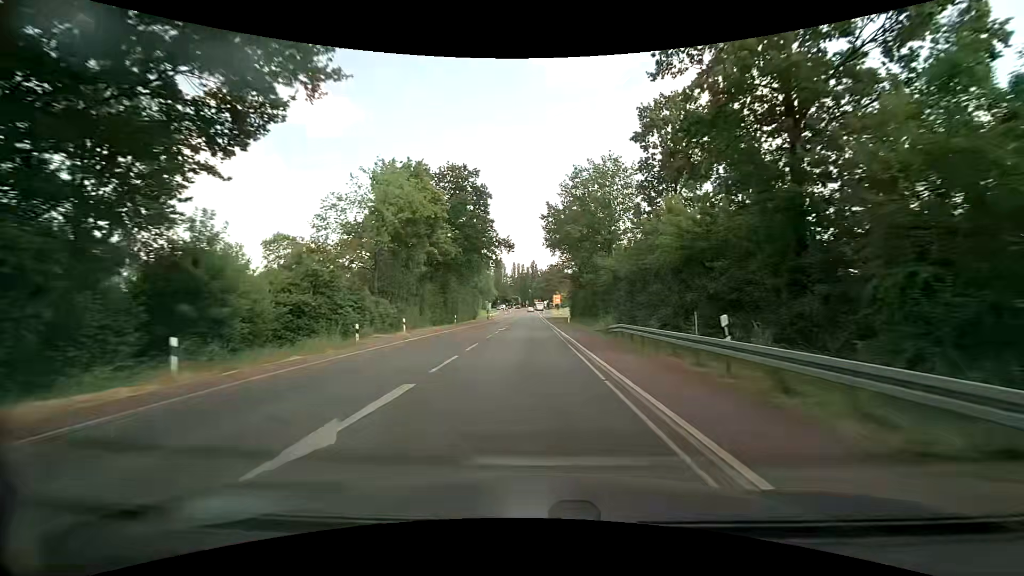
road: secondary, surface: asphalt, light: Day
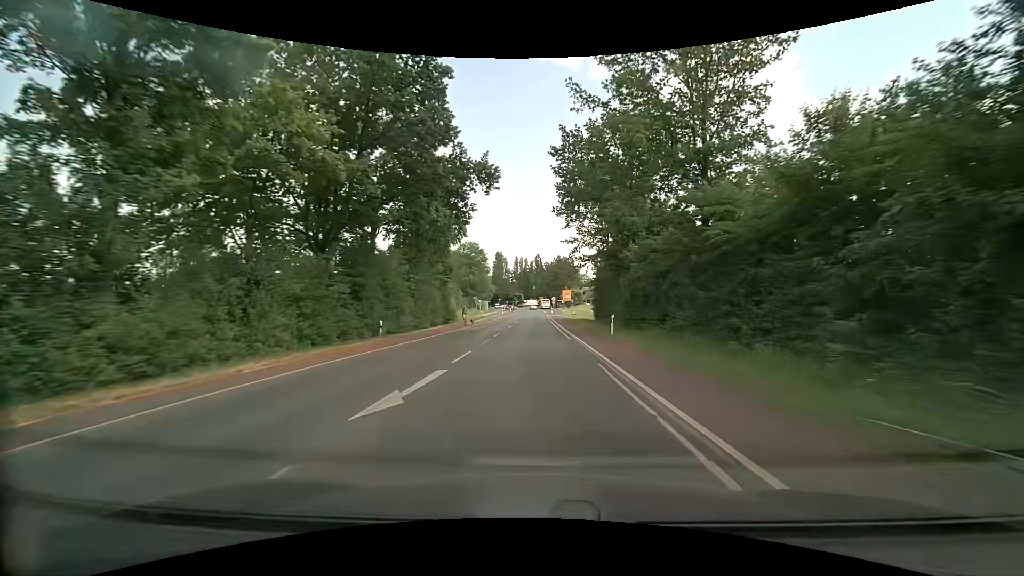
(+0.1, +27.7) m; 0°
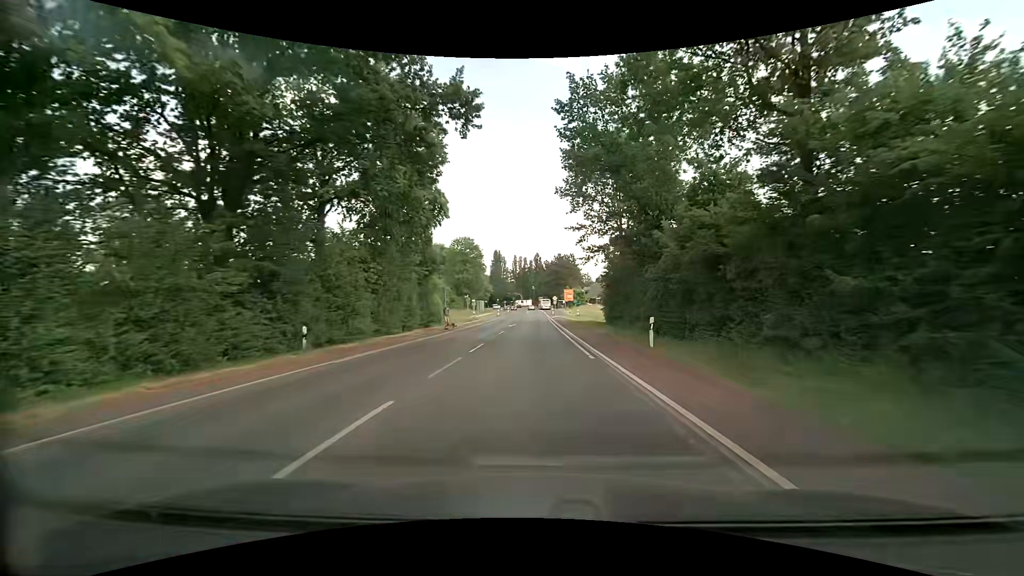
(0.0, +8.9) m; 0°
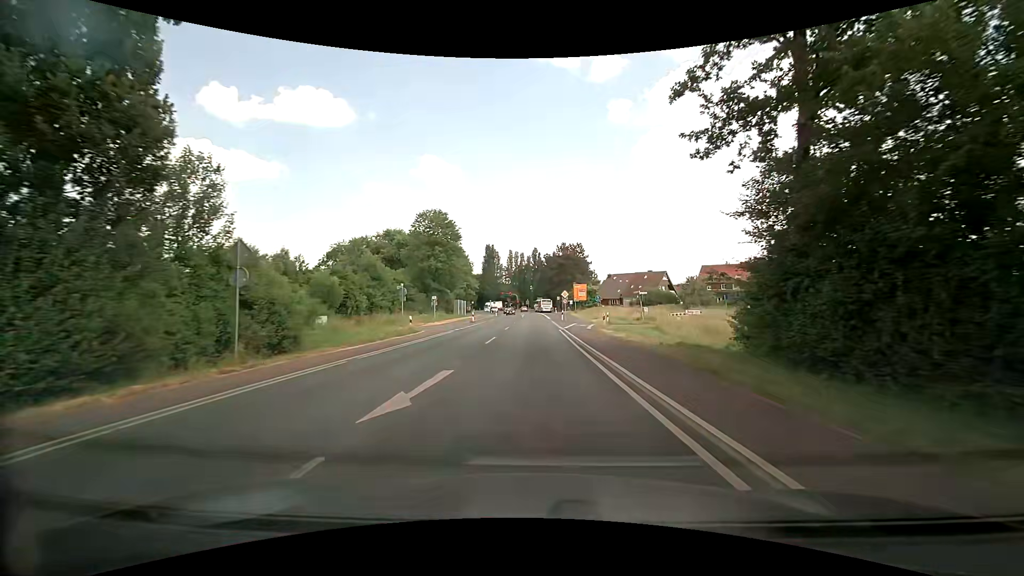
(-0.2, +32.8) m; 0°
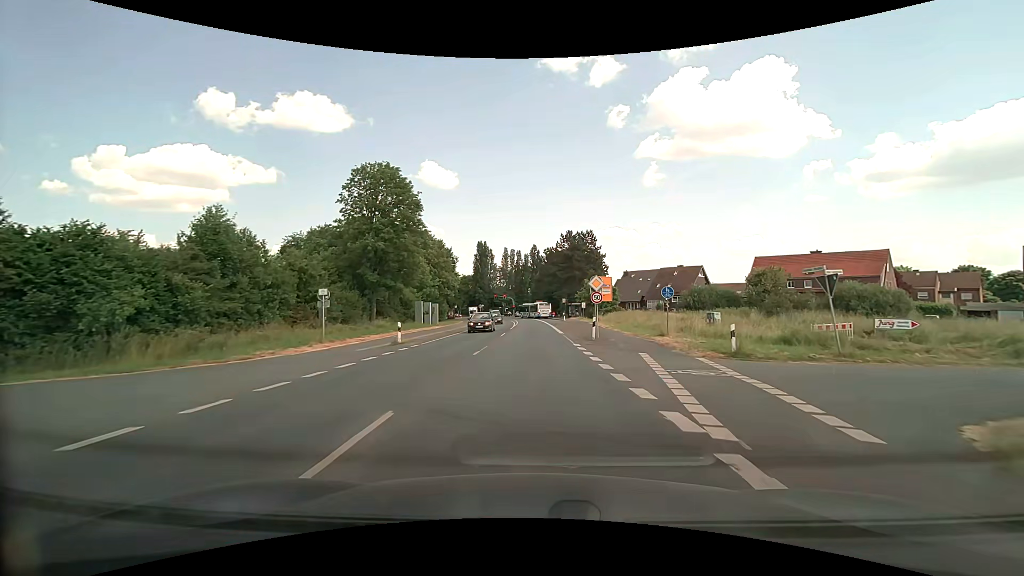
(+0.1, +28.1) m; 0°
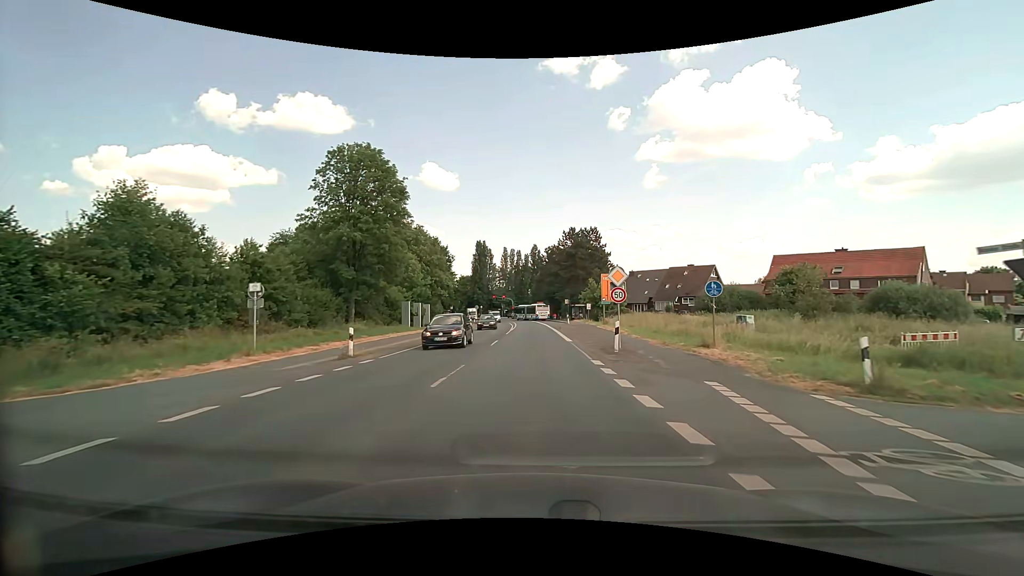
(0.0, +6.4) m; 0°
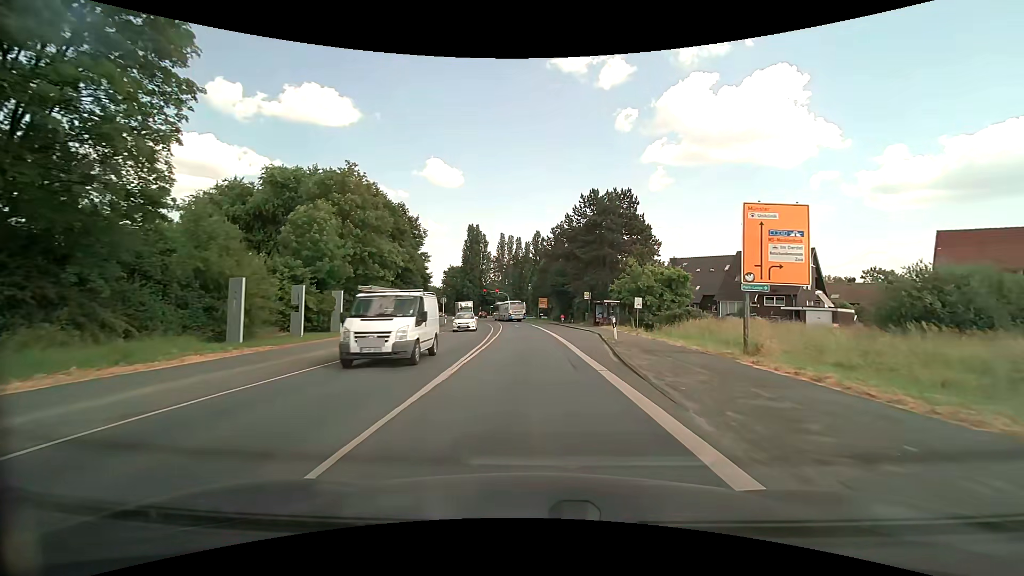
(-0.1, +31.7) m; 0°
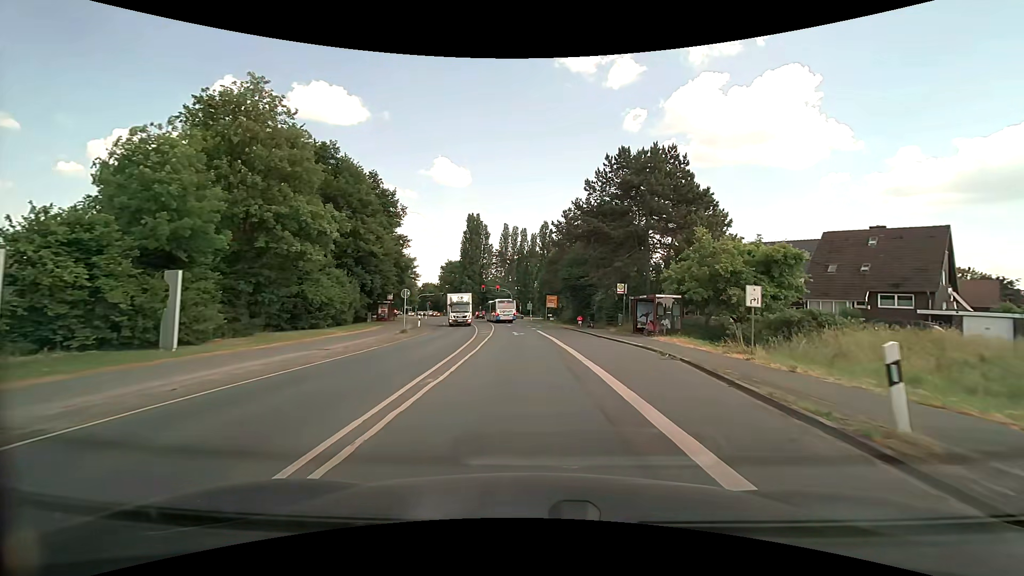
(-0.1, +17.9) m; -1°
(0, +10) (0, +20) (0, +30) (-1, +40) (-2, +50) (-3, +60) (-4, +70) (-6, +80) (-8, +89) (-10, +99) m
